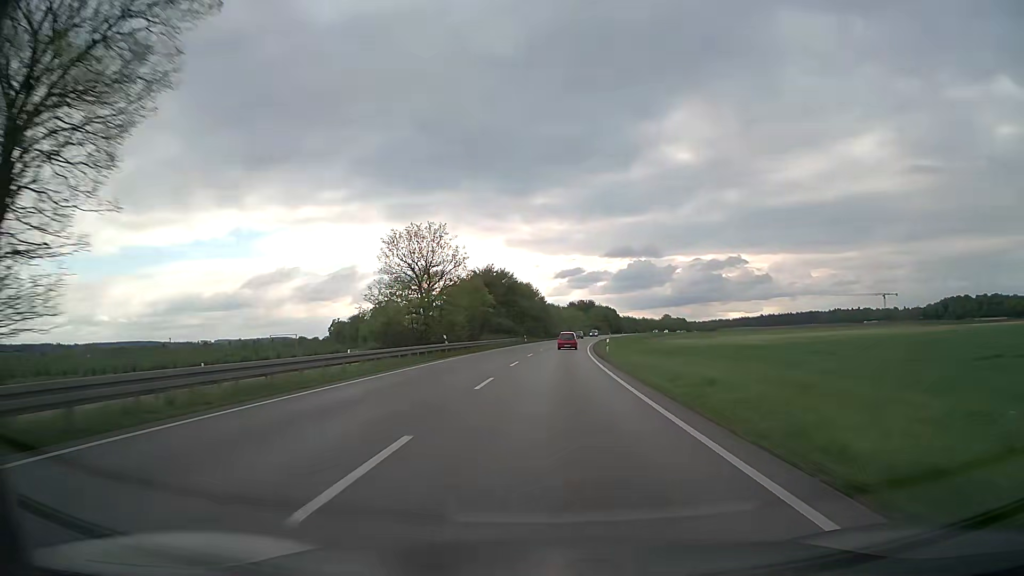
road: trunk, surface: asphalt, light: Day
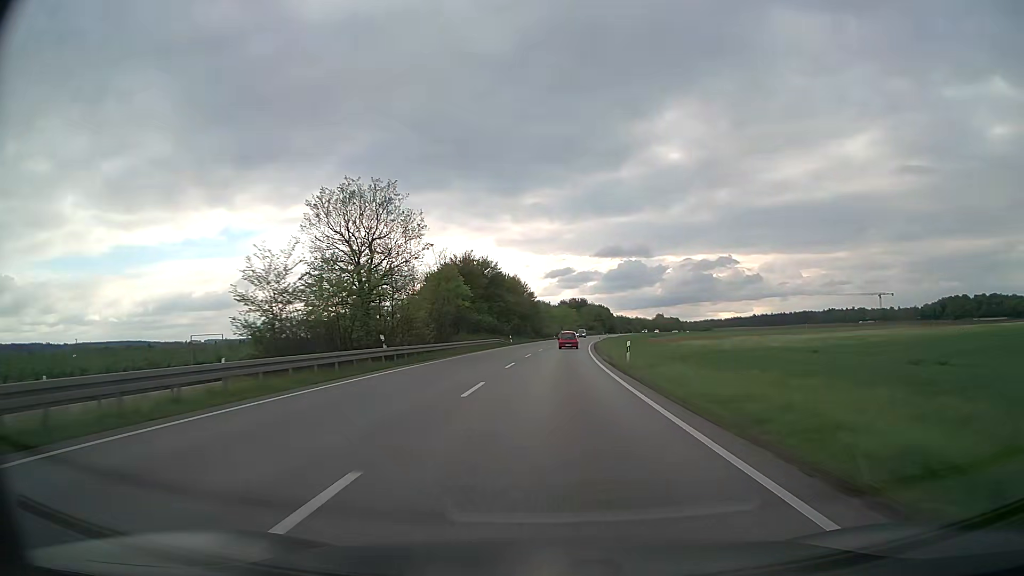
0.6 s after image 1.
(+0.1, +14.4) m; +1°
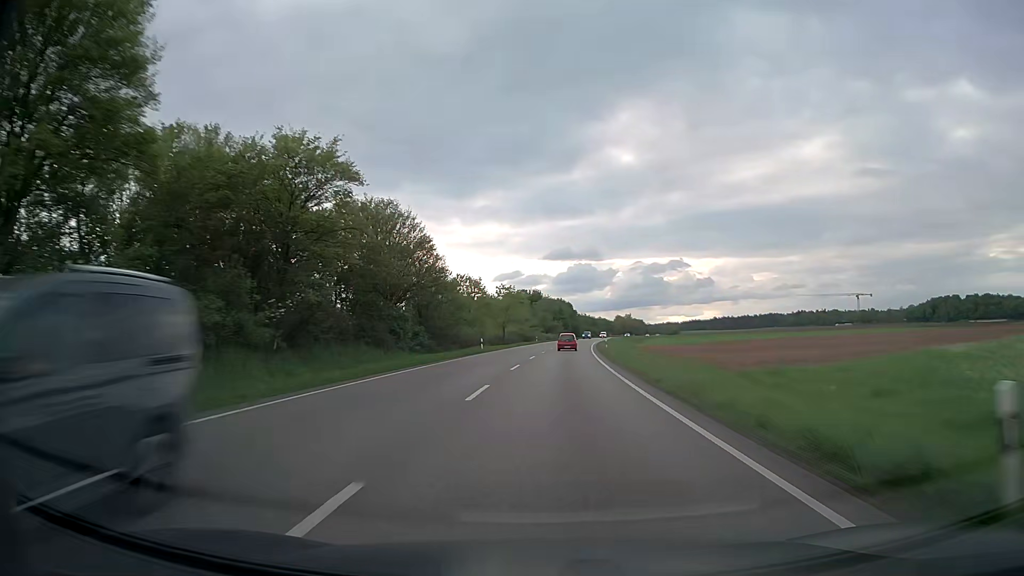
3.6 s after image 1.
(+2.7, +72.5) m; +4°
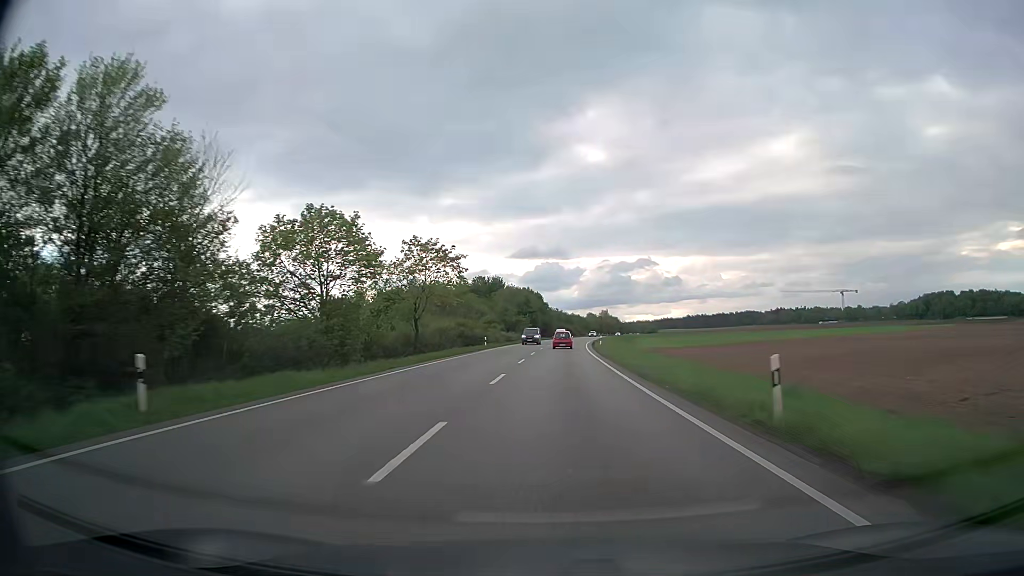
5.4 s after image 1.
(+1.1, +43.8) m; +3°
(0, +10) (0, +20) (0, +30) (+1, +40) (+1, +50) (+2, +60) (+2, +70) (+3, +80) (+4, +90) (+5, +100) m
